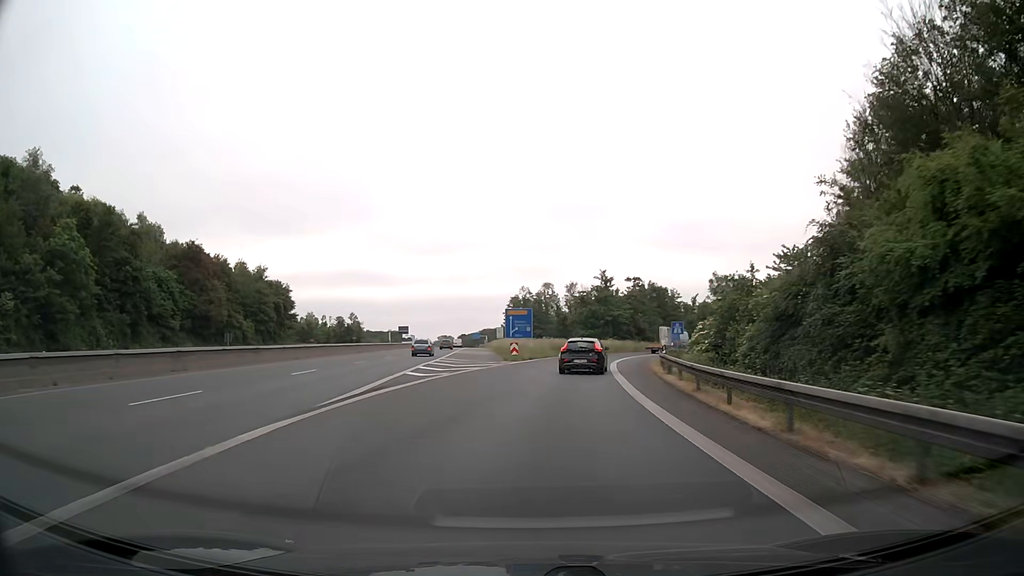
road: motorway_link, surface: asphalt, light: Day
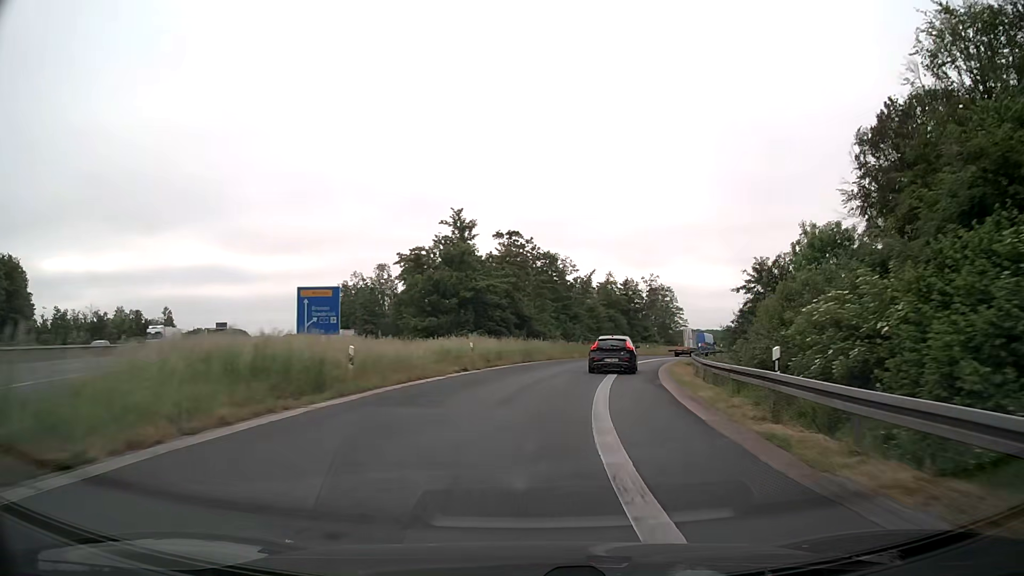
(+4.2, +42.4) m; +12°
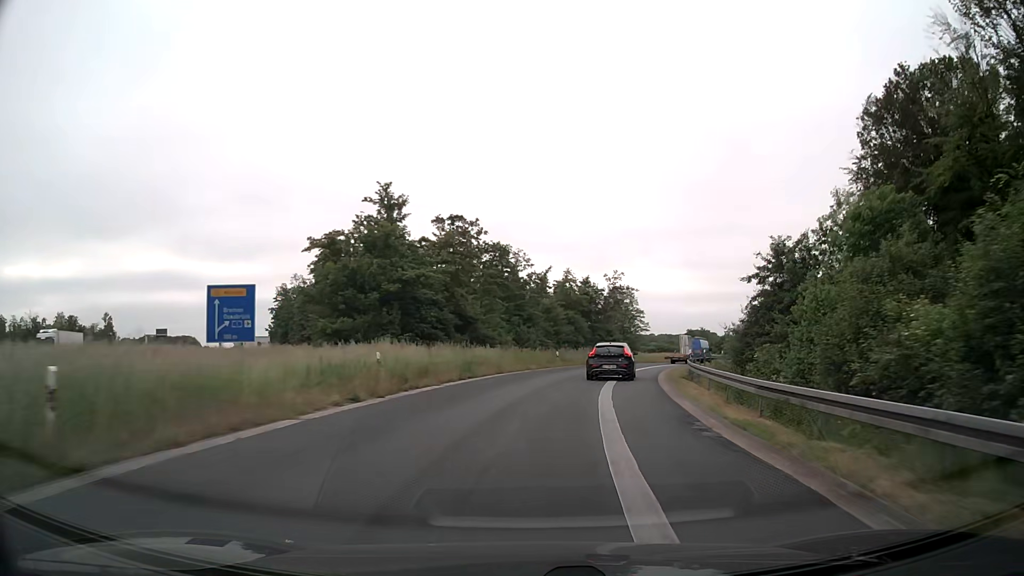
(+0.4, +10.4) m; +4°
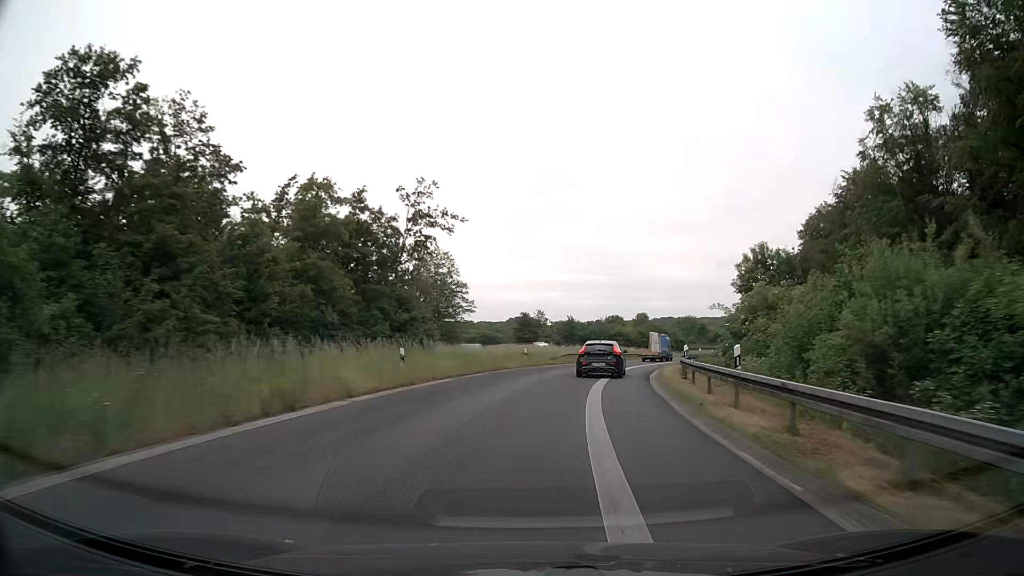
(+5.9, +40.4) m; +15°
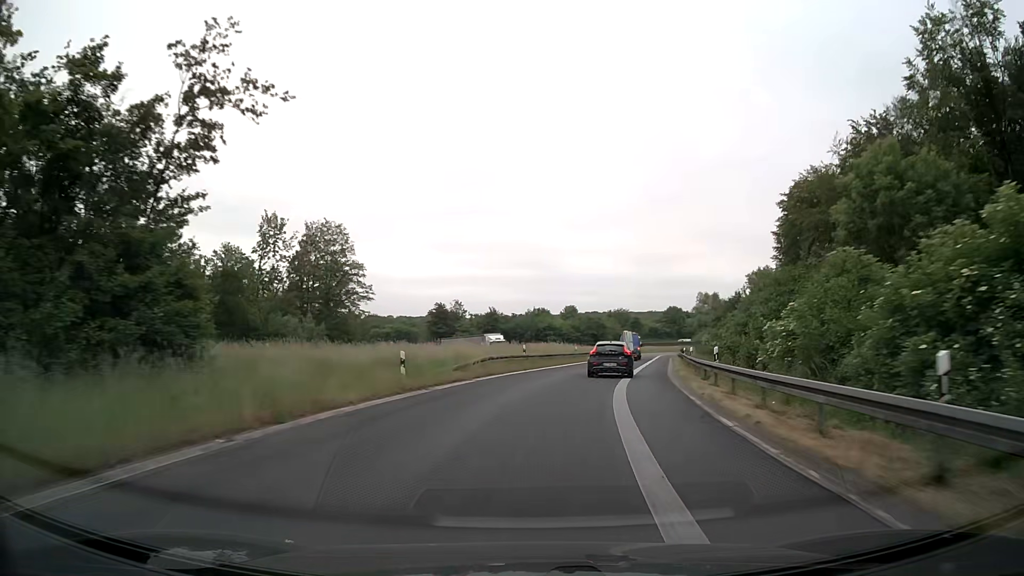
(+1.2, +20.5) m; +7°
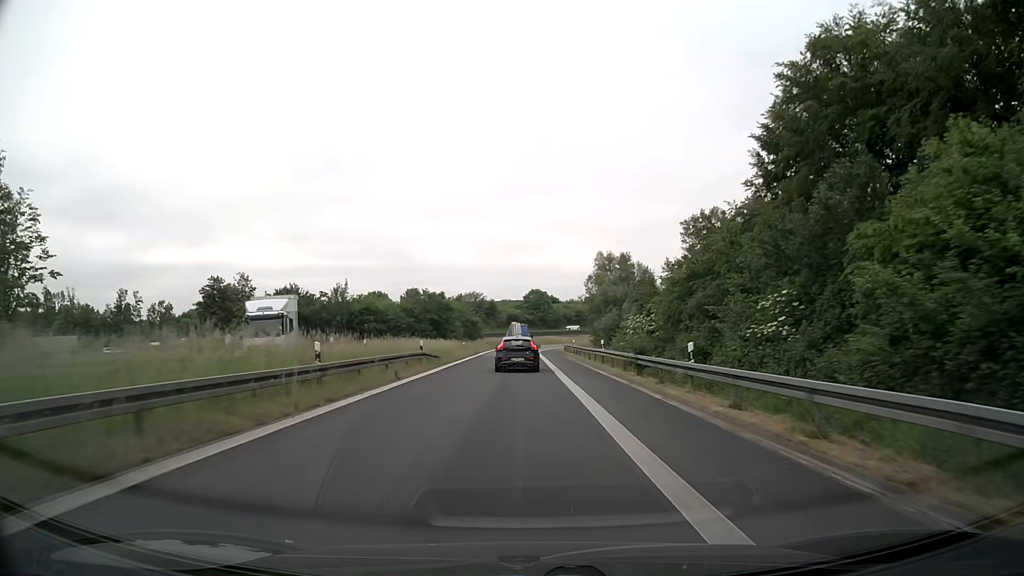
(+5.4, +41.2) m; +13°
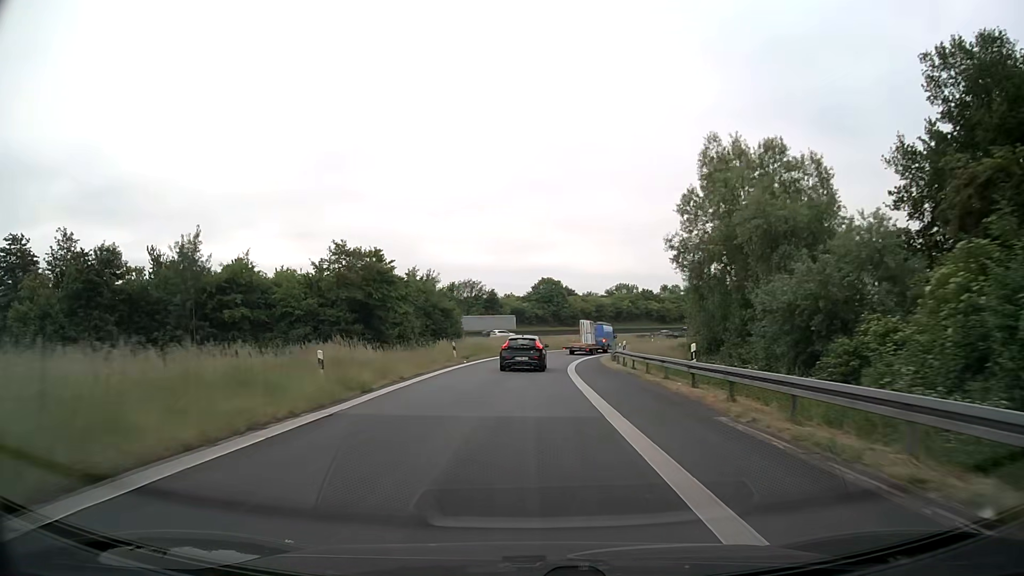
(-0.3, +42.6) m; -1°
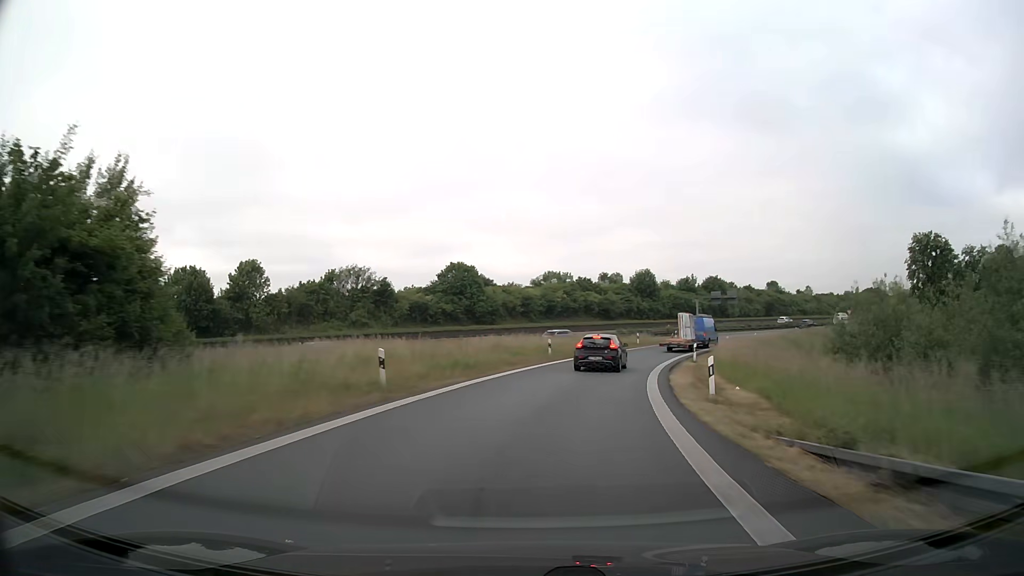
(+1.6, +42.4) m; +7°
(0, +10) (+2, +20) (+4, +30) (+7, +39) (+10, +49) (+15, +57) (+20, +66) (+26, +74) (+32, +82) (+39, +89) m
